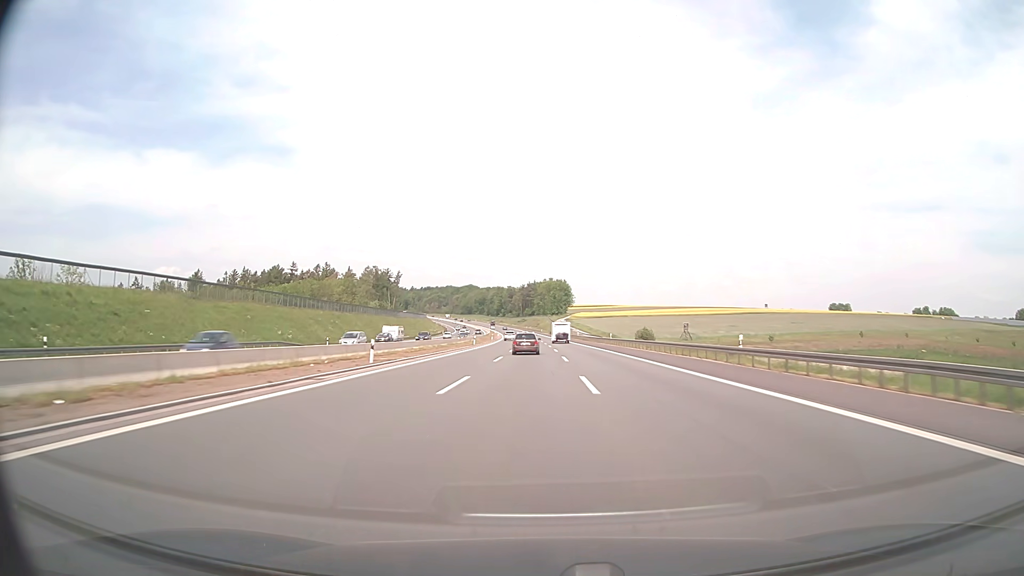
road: motorway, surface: asphalt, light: Day
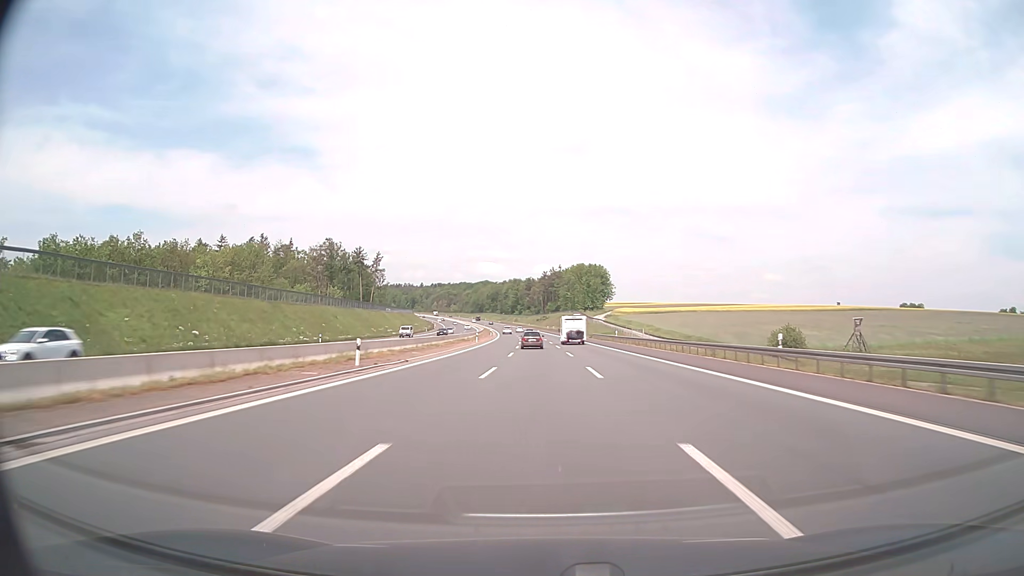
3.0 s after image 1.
(-1.5, +103.2) m; -2°
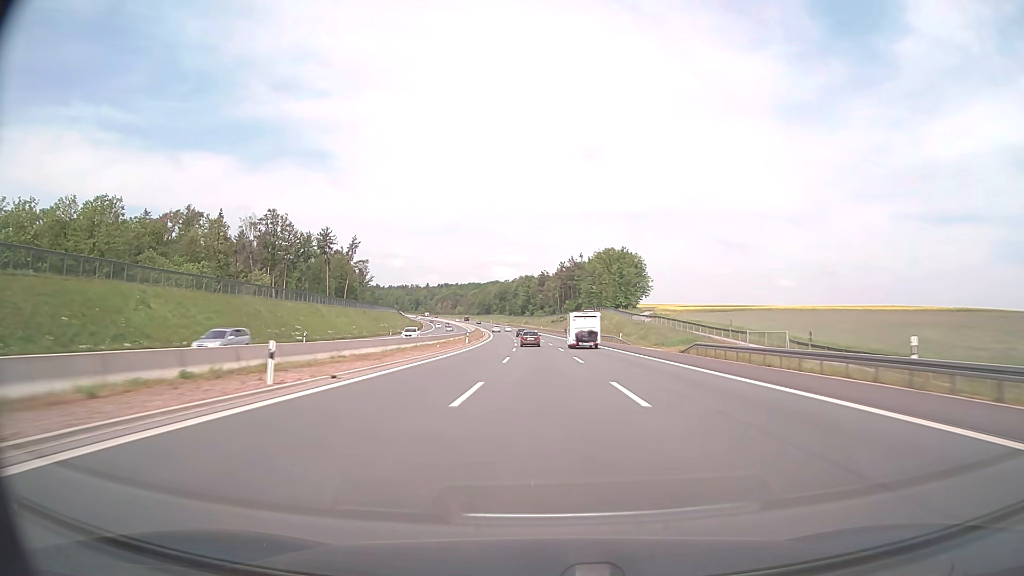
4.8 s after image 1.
(-0.6, +61.9) m; -1°
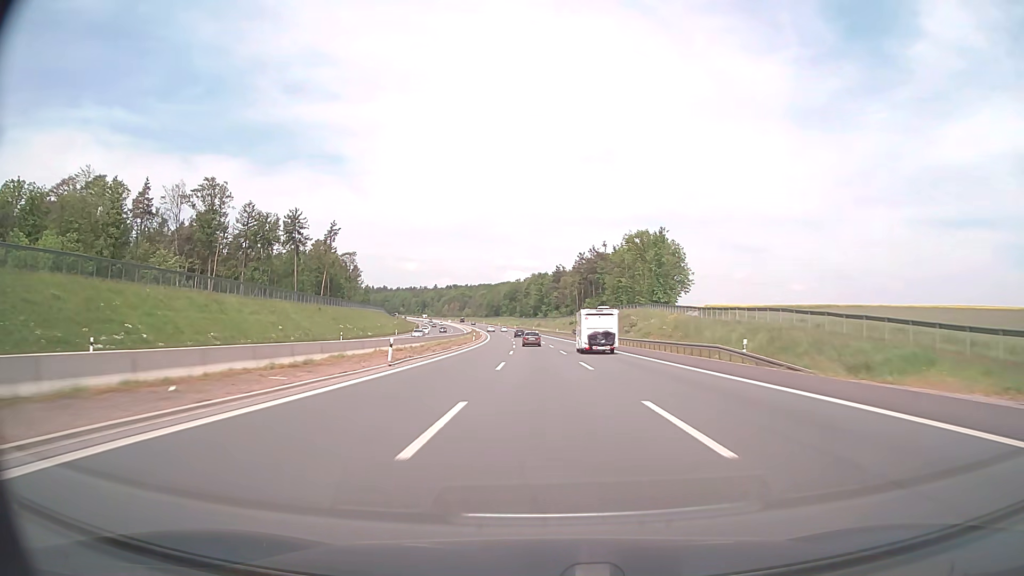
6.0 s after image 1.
(-0.4, +41.2) m; -1°
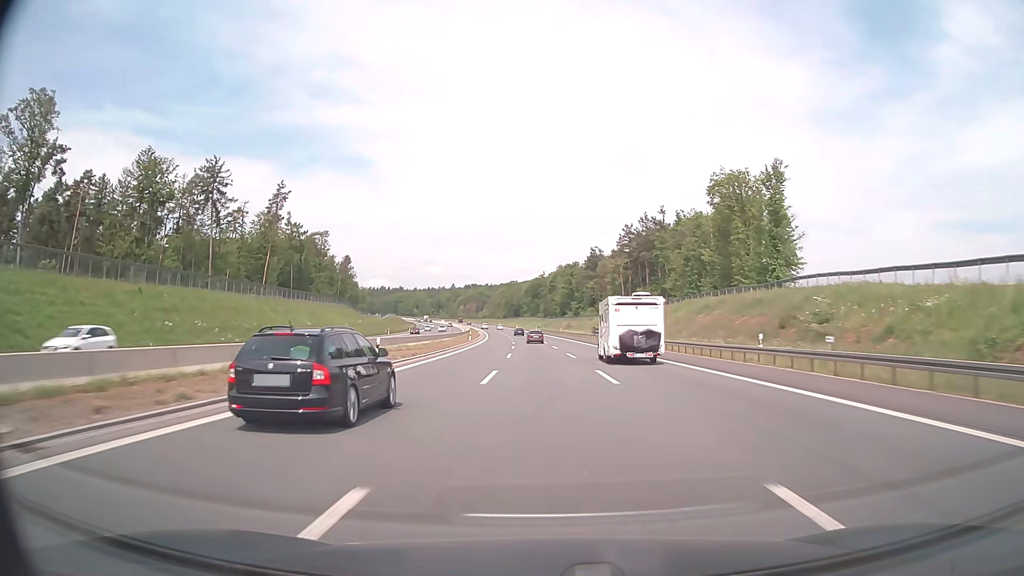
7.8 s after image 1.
(-1.0, +61.7) m; -2°
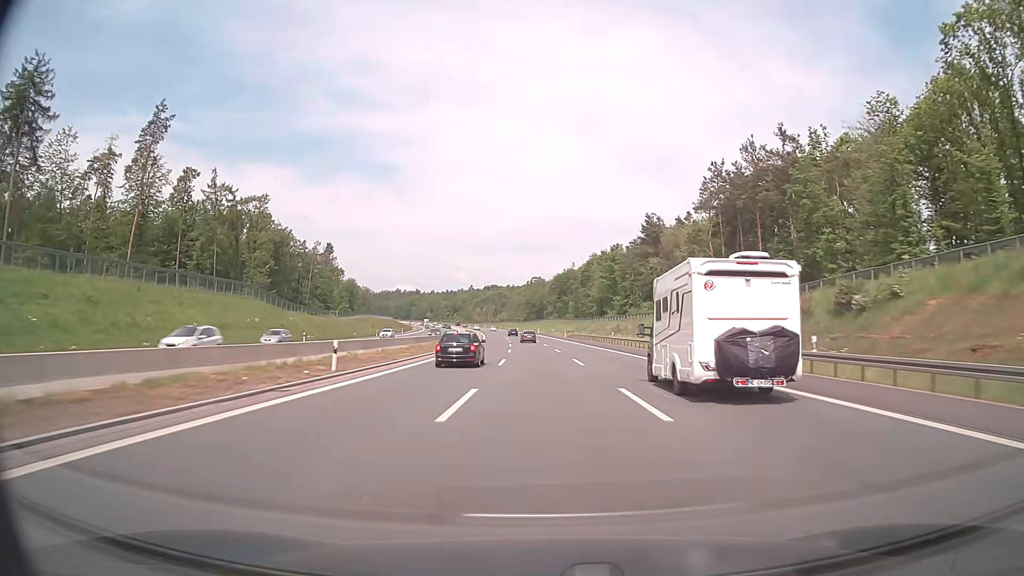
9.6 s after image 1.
(-1.2, +61.6) m; -2°
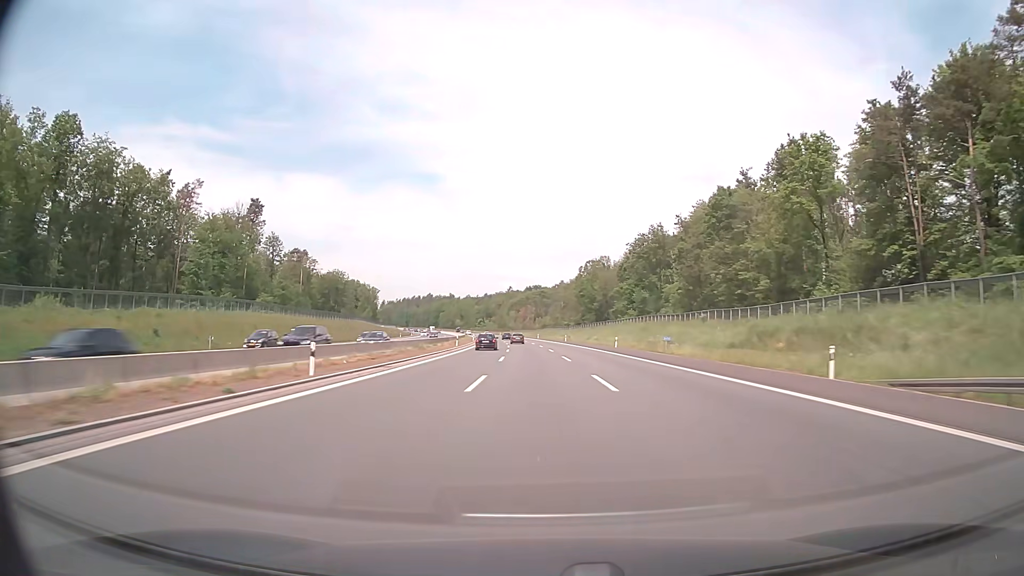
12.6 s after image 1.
(-3.8, +102.6) m; -4°
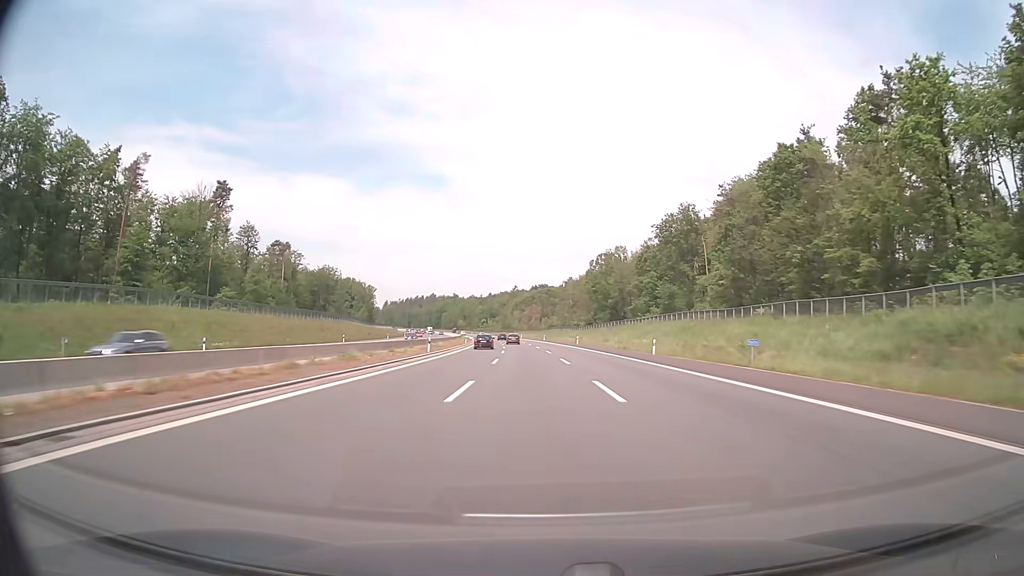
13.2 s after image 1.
(-0.2, +20.5) m; -1°
(0, +10) (0, +20) (0, +30) (0, +40) (0, +50) (0, +60) (0, +70) (-1, +80) (-1, +90) (-1, +100) m
